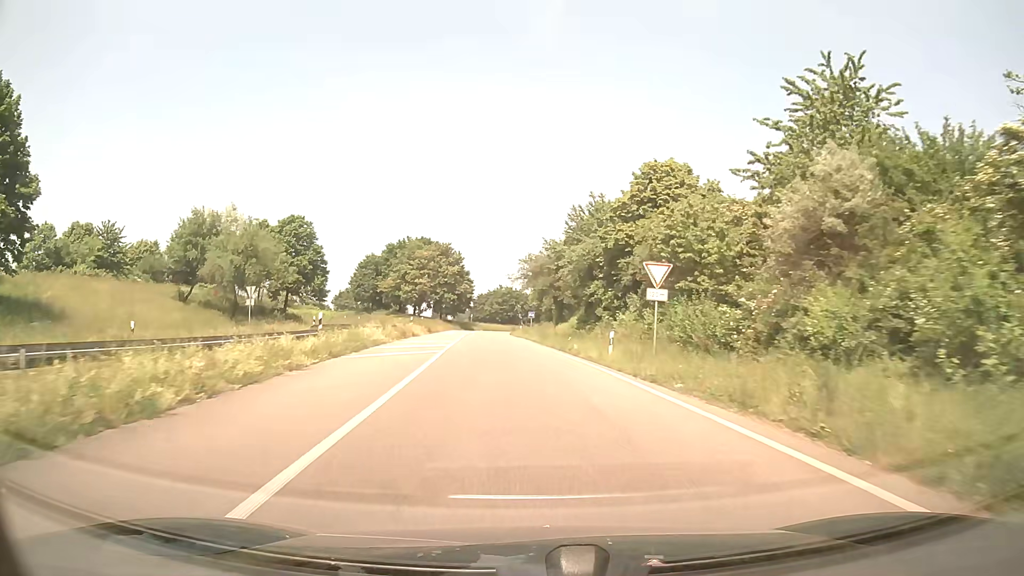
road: trunk_link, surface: asphalt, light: Day
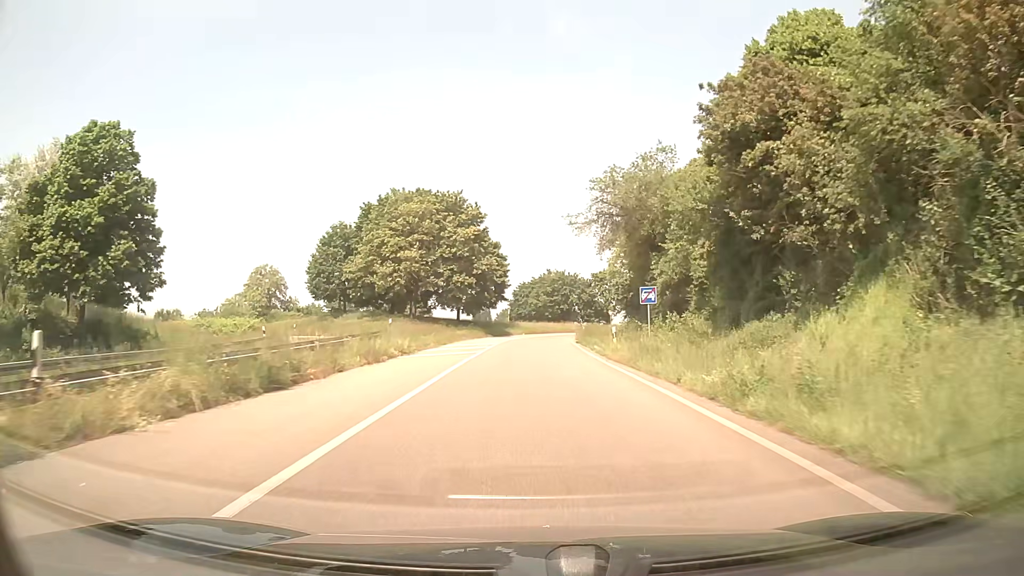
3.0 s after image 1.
(-2.5, +44.2) m; -4°
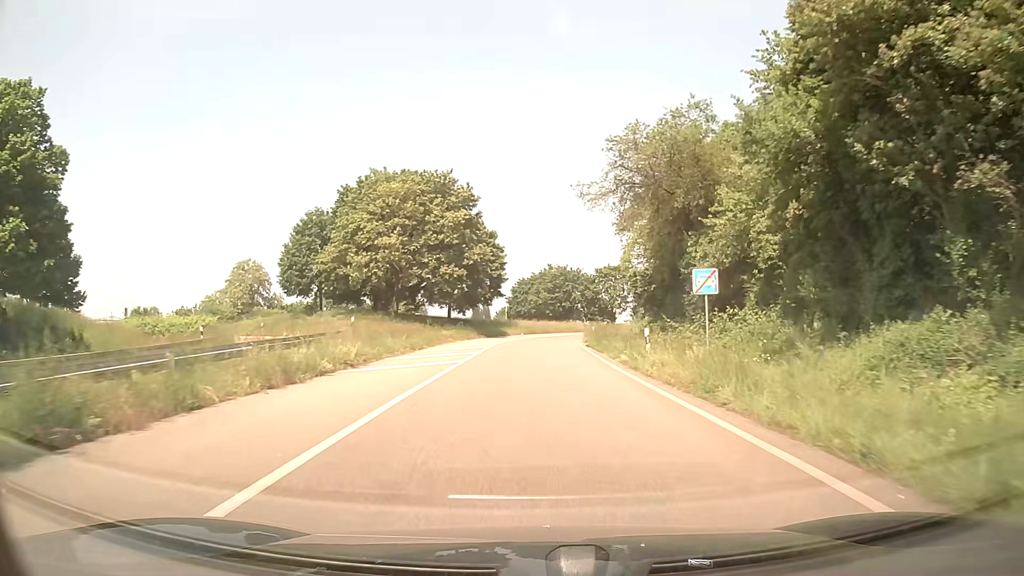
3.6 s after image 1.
(0.0, +8.3) m; 0°
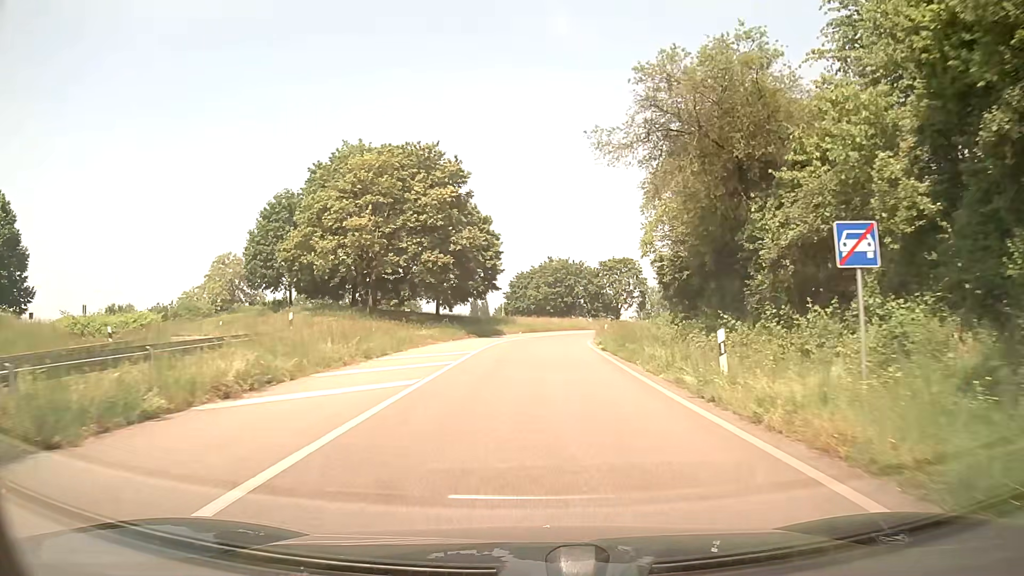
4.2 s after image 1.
(0.0, +8.1) m; 0°
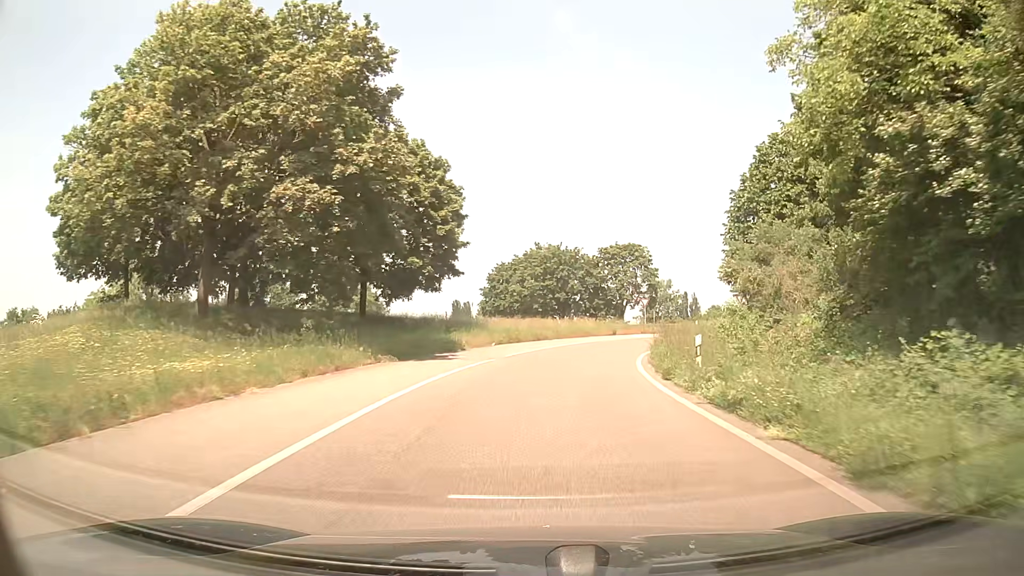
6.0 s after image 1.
(+0.2, +22.8) m; +1°
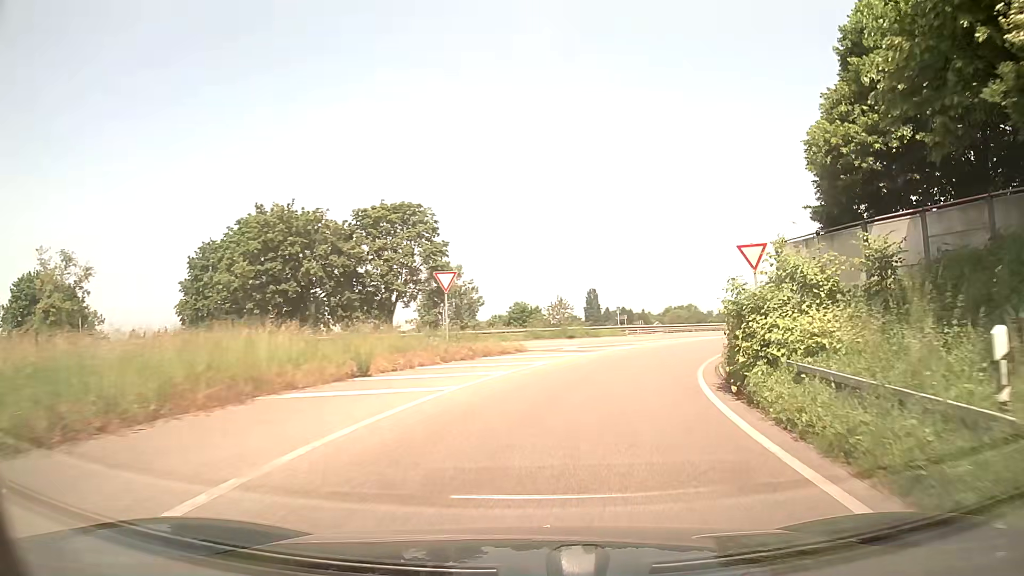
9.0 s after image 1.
(+4.4, +35.0) m; +20°
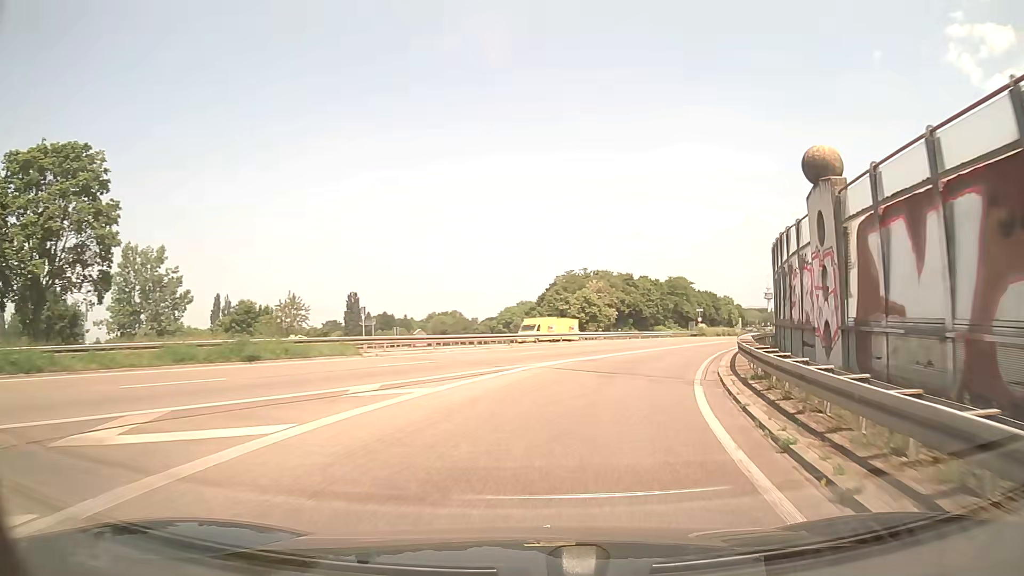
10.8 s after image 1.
(+3.4, +20.8) m; +20°
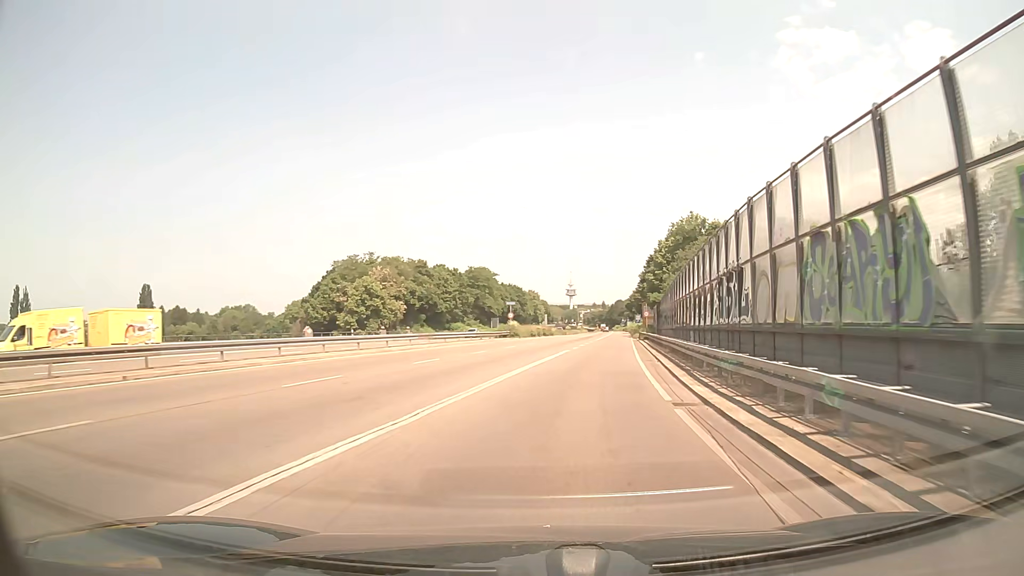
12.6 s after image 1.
(+3.7, +21.7) m; +17°
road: trunk
(0, +10) (+1, +20) (+3, +30) (+4, +40) (+5, +50) (+7, +60) (+8, +69) (+10, +79) (+11, +89) (+12, +99) m
